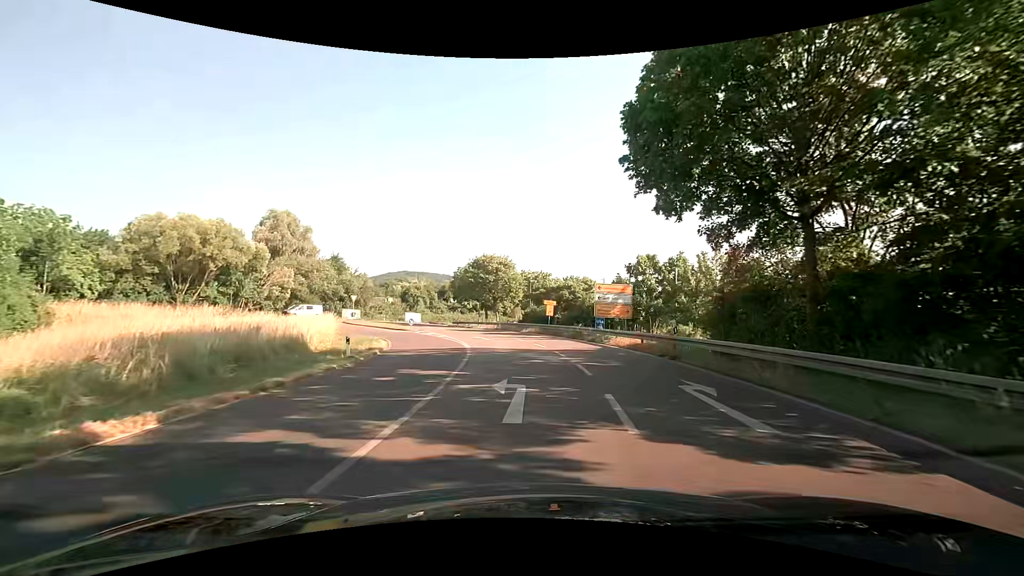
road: primary_link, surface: asphalt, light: Day
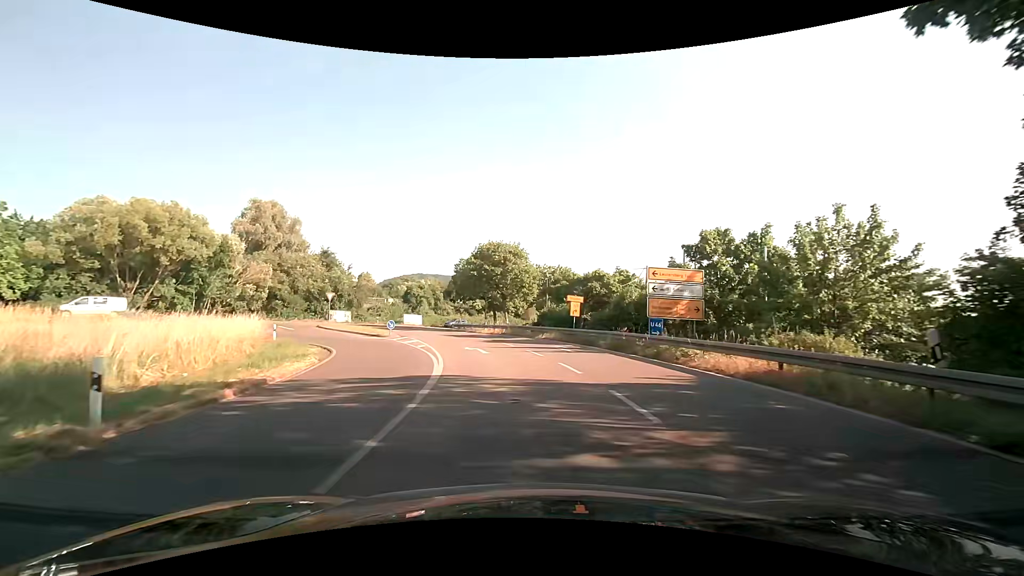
(-0.1, +11.3) m; -2°
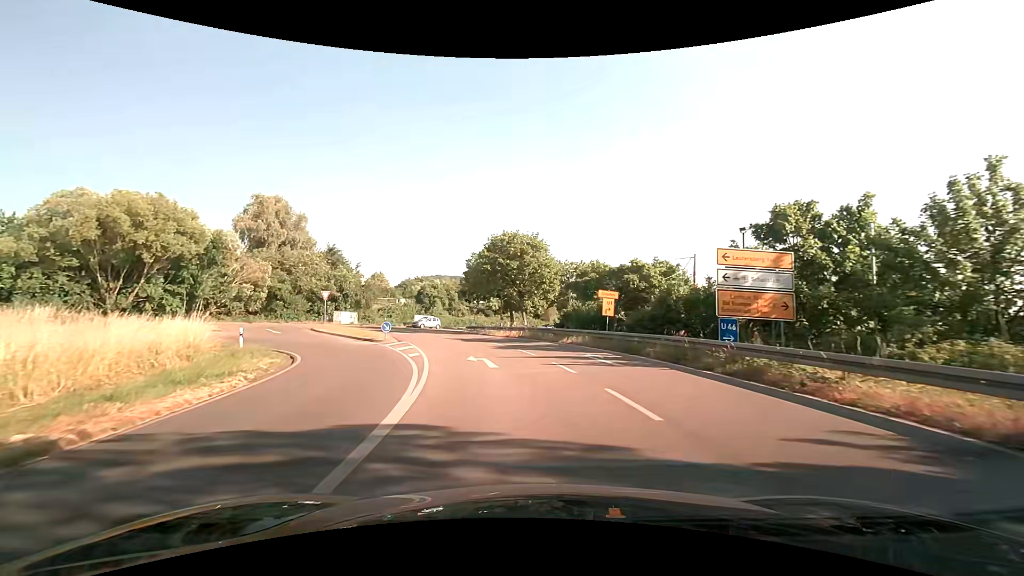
(0.0, +5.9) m; -1°
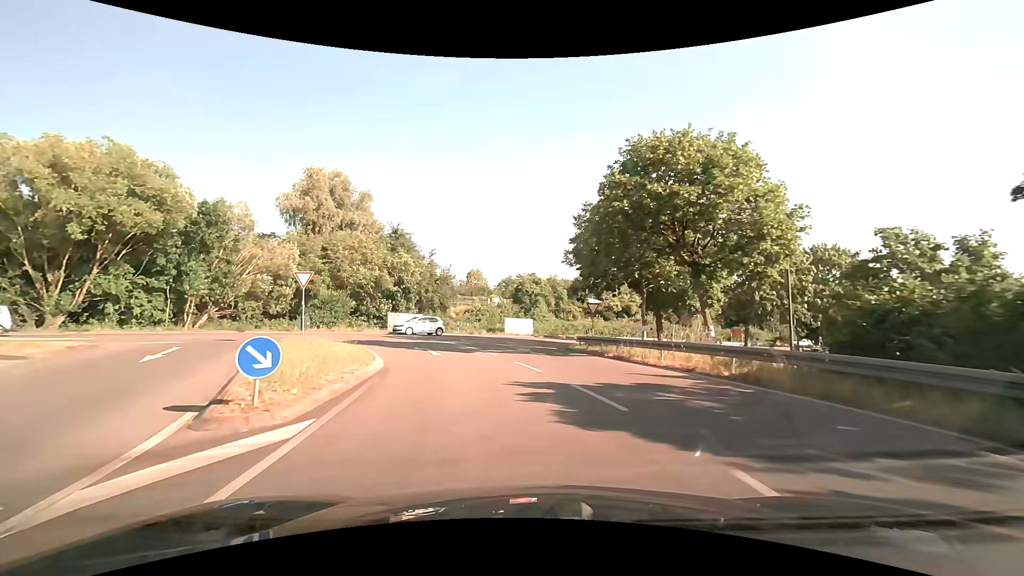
(-2.5, +22.5) m; -13°
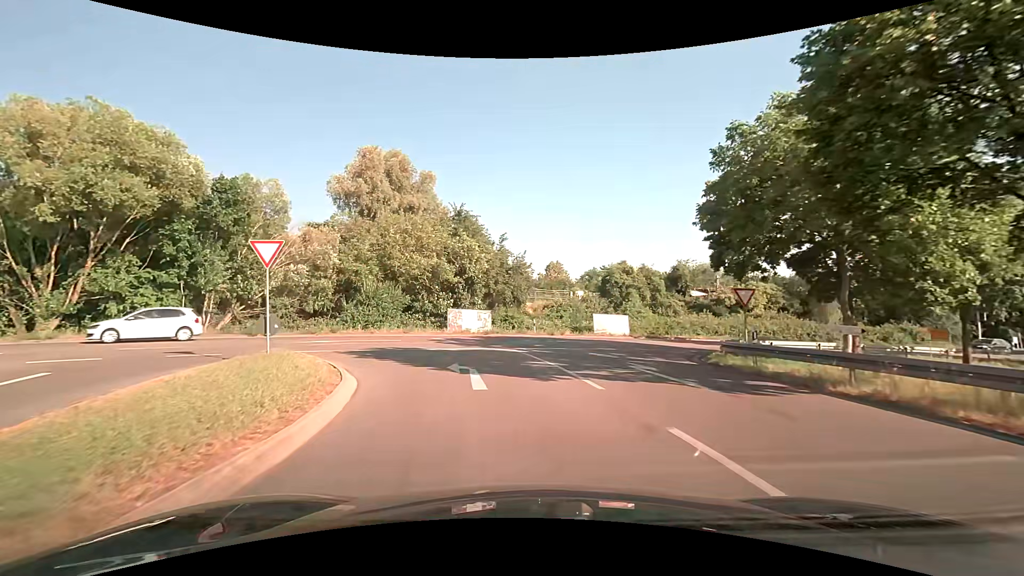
(-0.8, +9.7) m; -9°
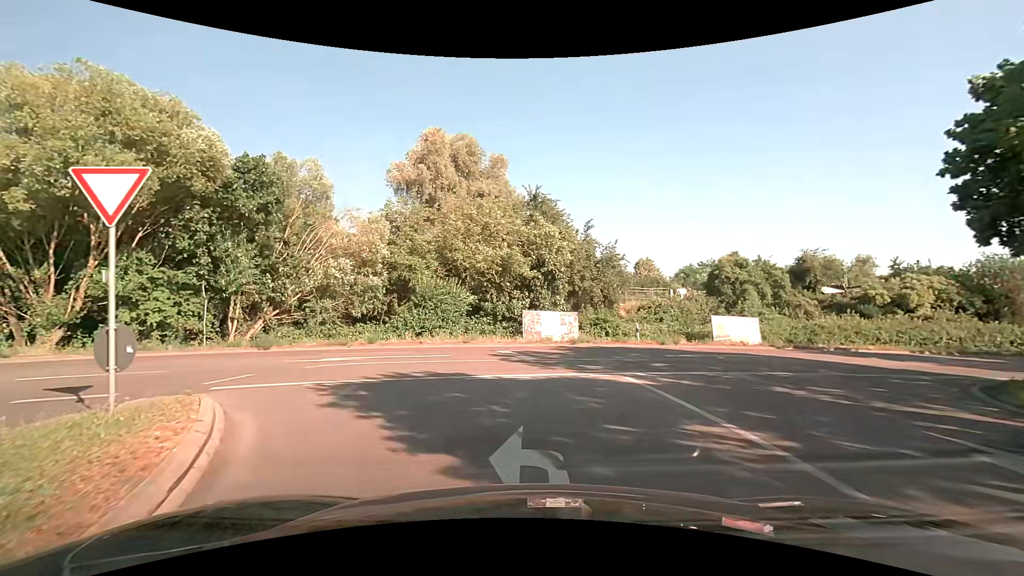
(-0.6, +7.6) m; -10°
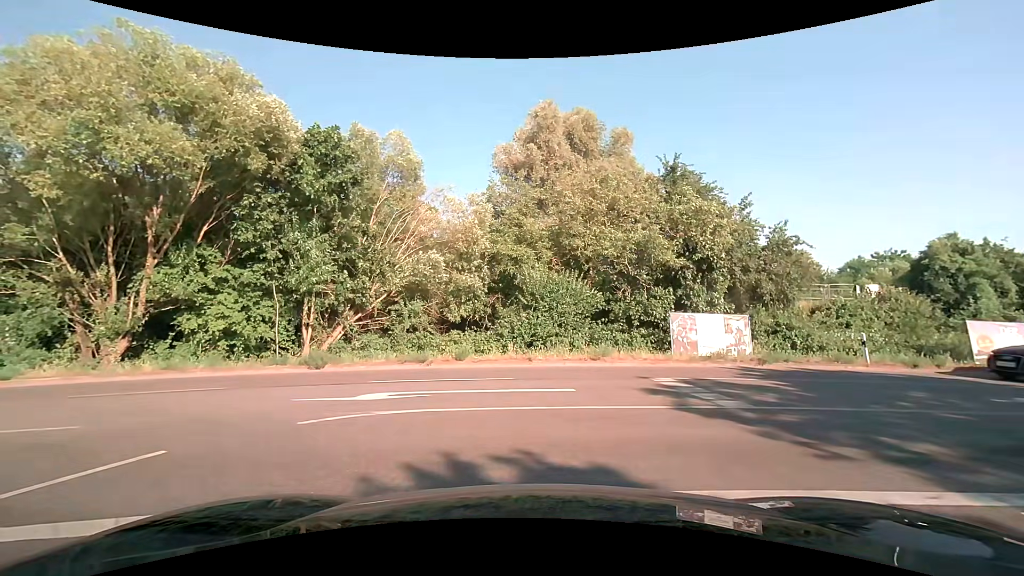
(-0.7, +6.5) m; -12°
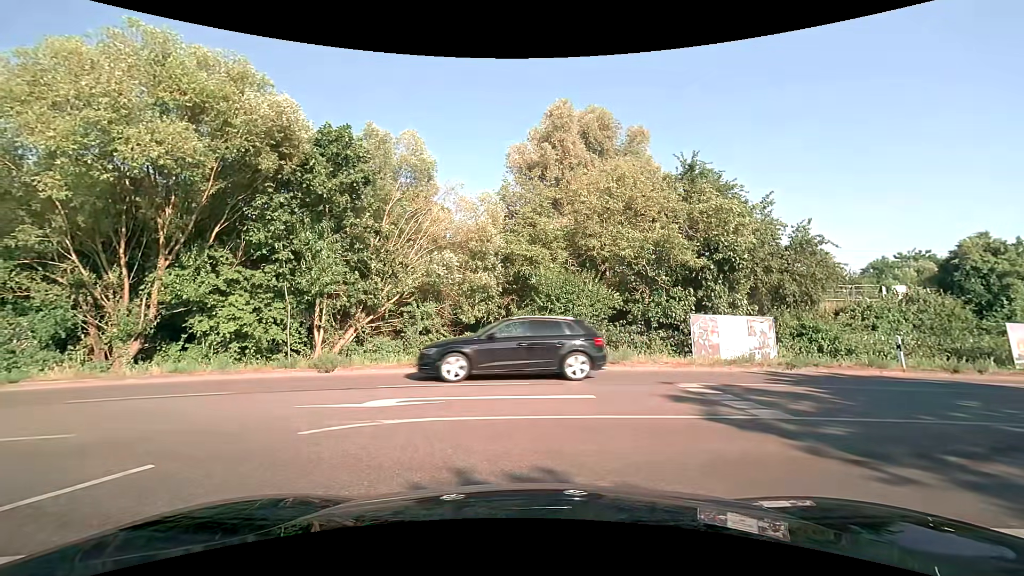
(0.0, +0.5) m; 0°
(-5, +8) (-15, +11) (-24, +9) (-34, +6) (-44, +3) (-53, +1) (-63, -2) (-73, -4) (-82, -7) (-92, -9) m
